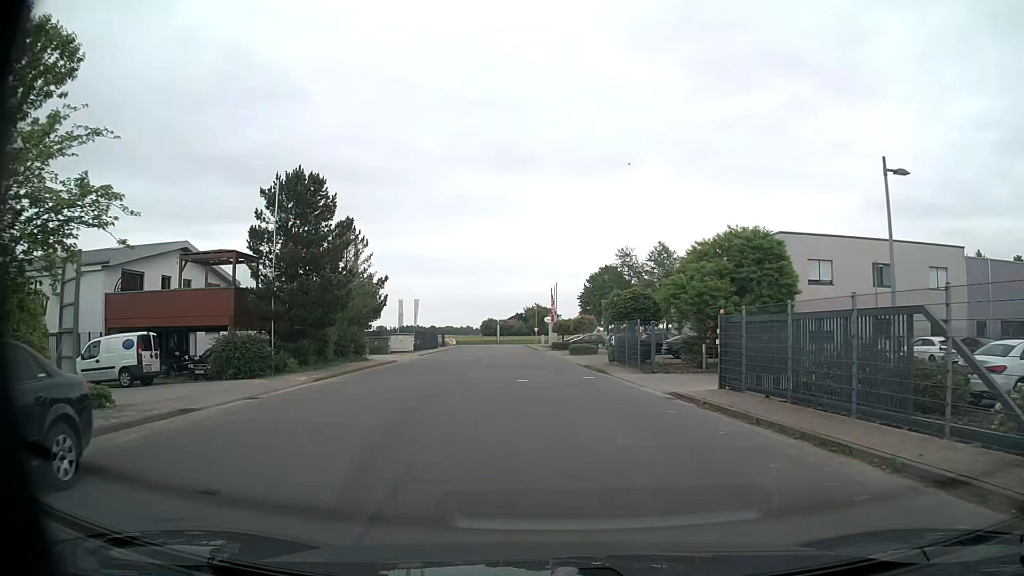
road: unclassified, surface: asphalt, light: Day
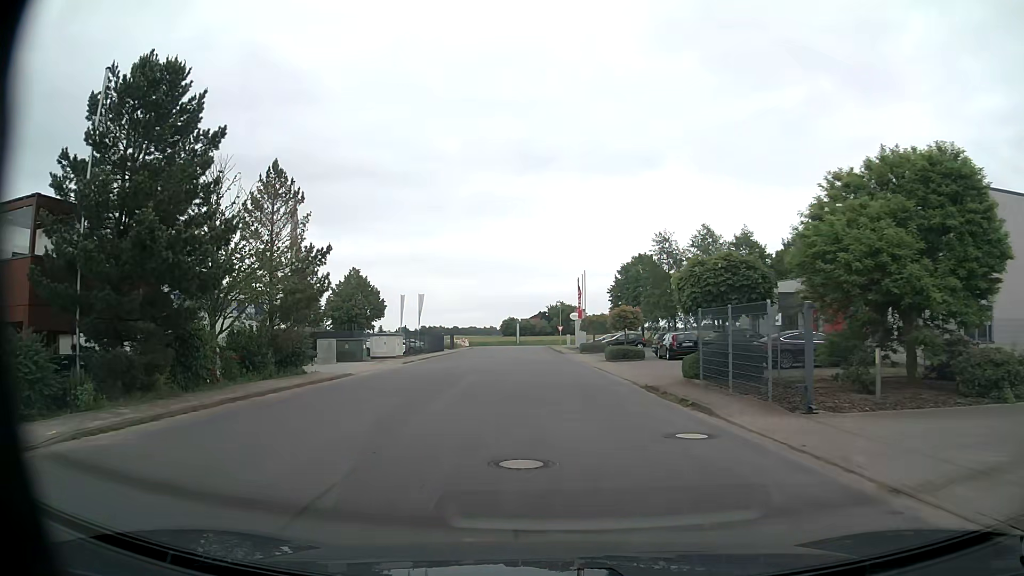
(-0.2, +13.8) m; -2°
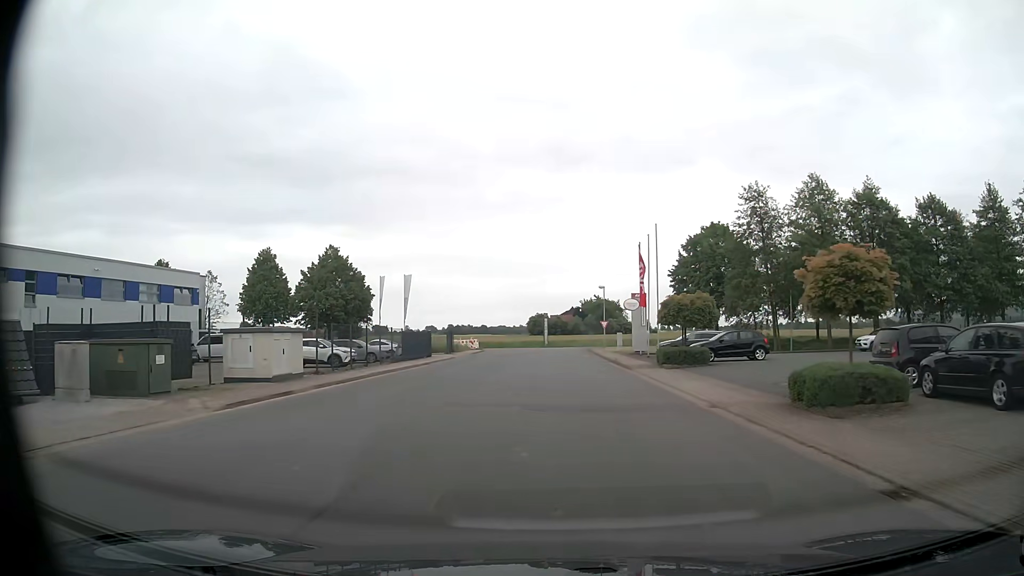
(-0.8, +25.5) m; -3°
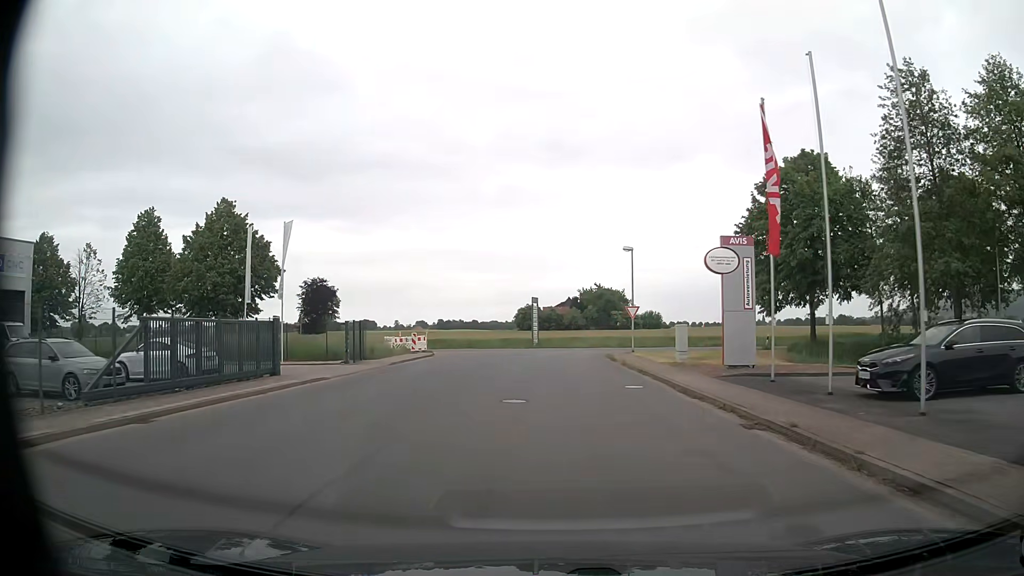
(+0.3, +26.9) m; +1°
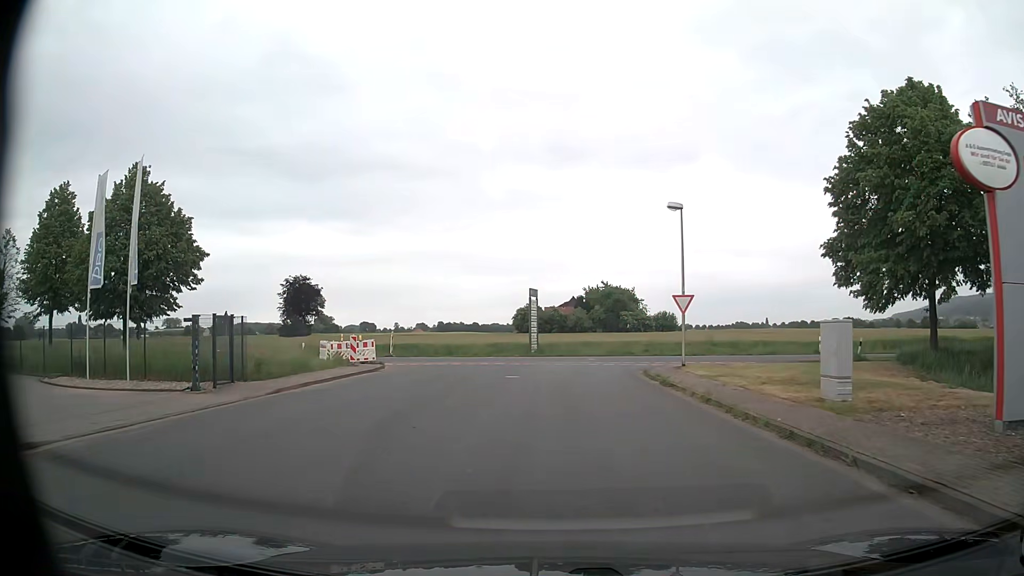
(0.0, +13.8) m; 0°
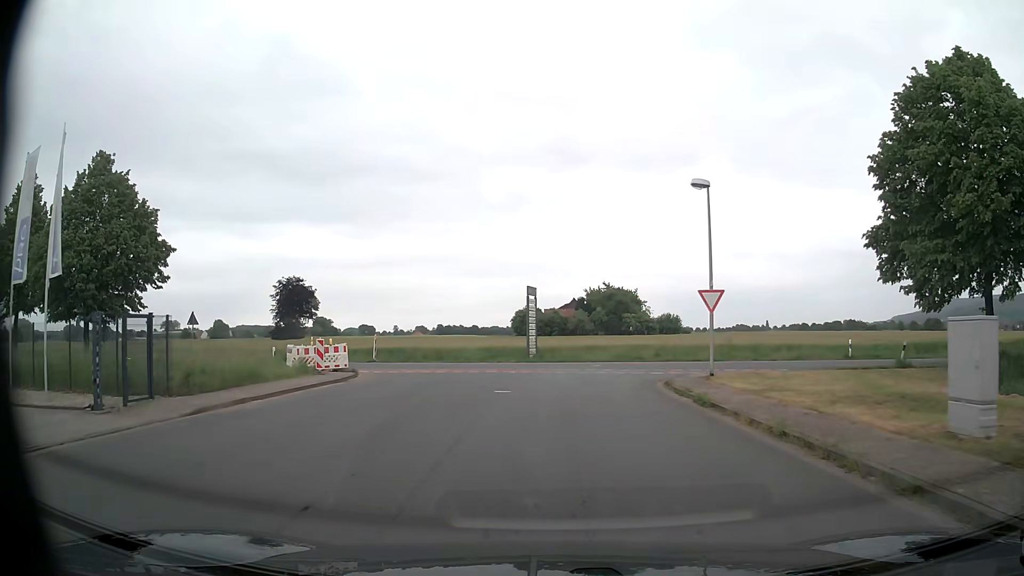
(0.0, +4.4) m; -1°
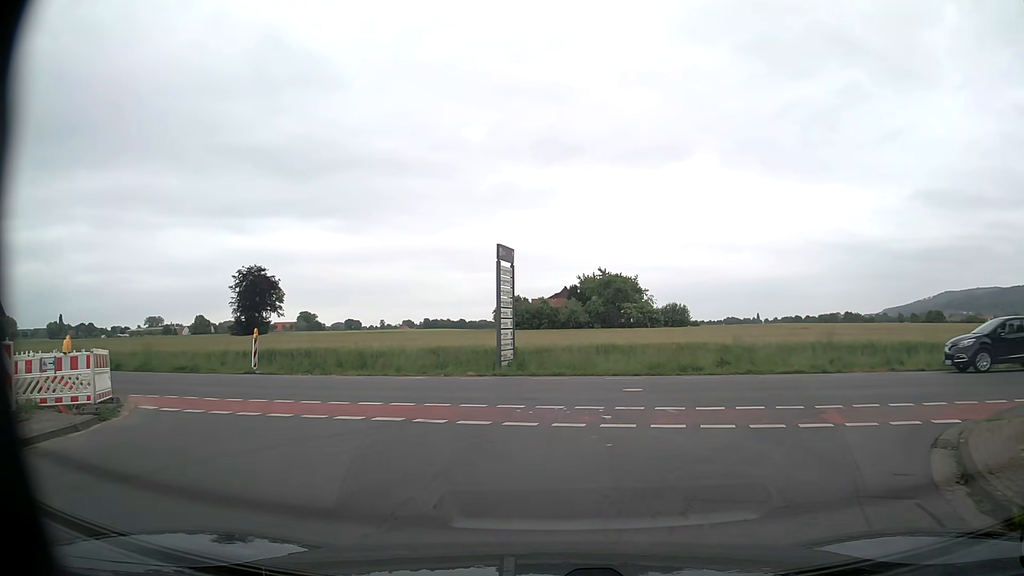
(+0.3, +15.6) m; +1°
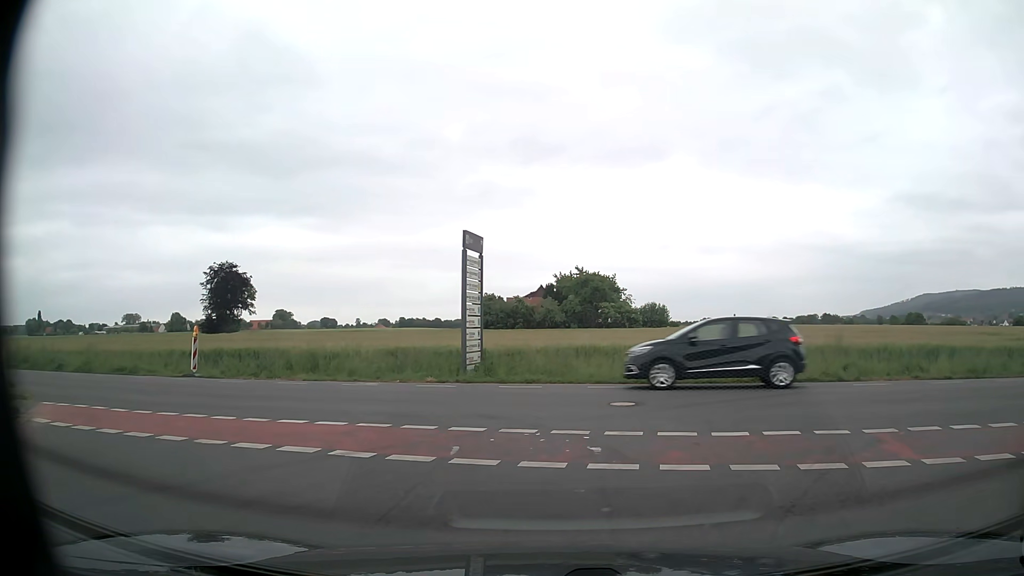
(0.0, +2.8) m; +4°
(+2, +10) (+11, +12) (+21, +11) (+31, +10) (+41, +8) (+51, +7) (+61, +5) (+71, +3) (+81, +2) (+90, 0) m
